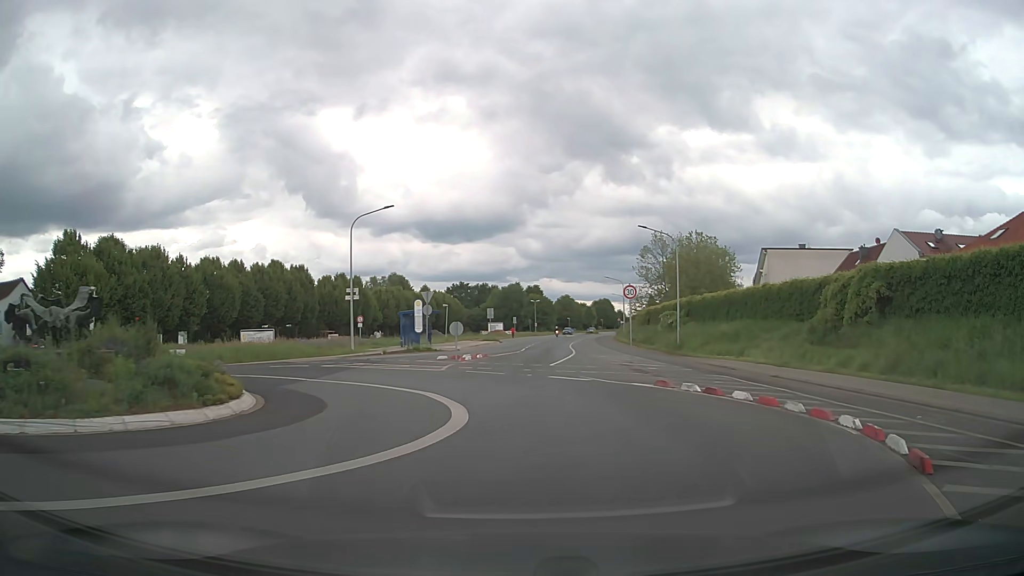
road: tertiary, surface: asphalt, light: Day
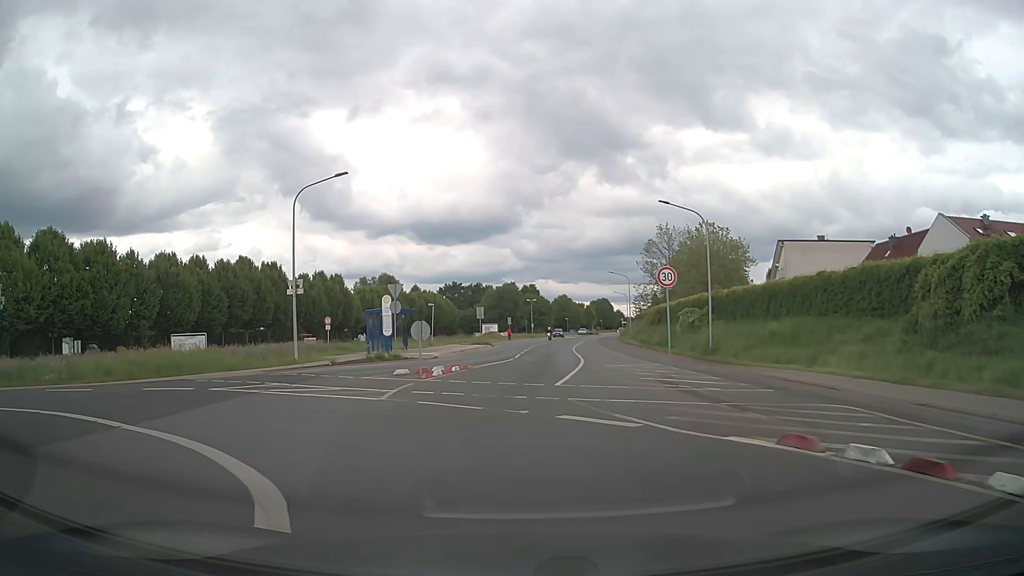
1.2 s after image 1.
(+0.2, +8.6) m; +1°
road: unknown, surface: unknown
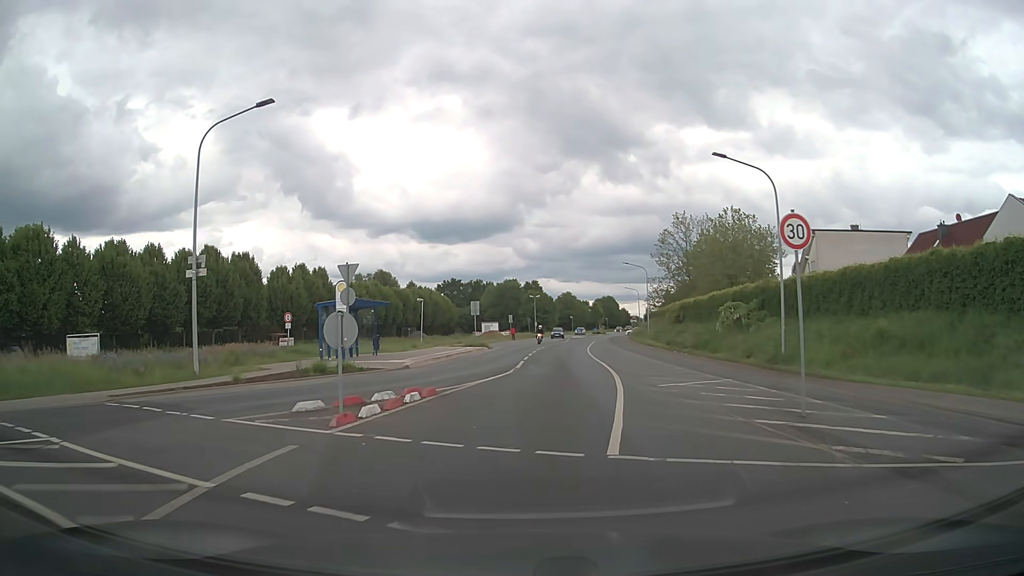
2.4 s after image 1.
(-0.1, +9.5) m; 0°
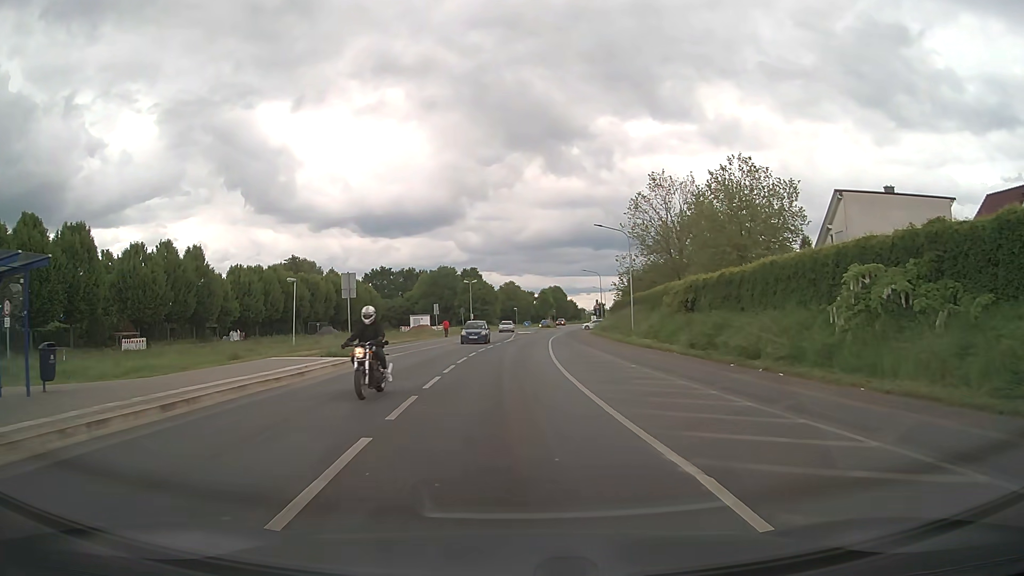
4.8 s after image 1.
(+1.2, +21.4) m; +5°
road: tertiary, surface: asphalt
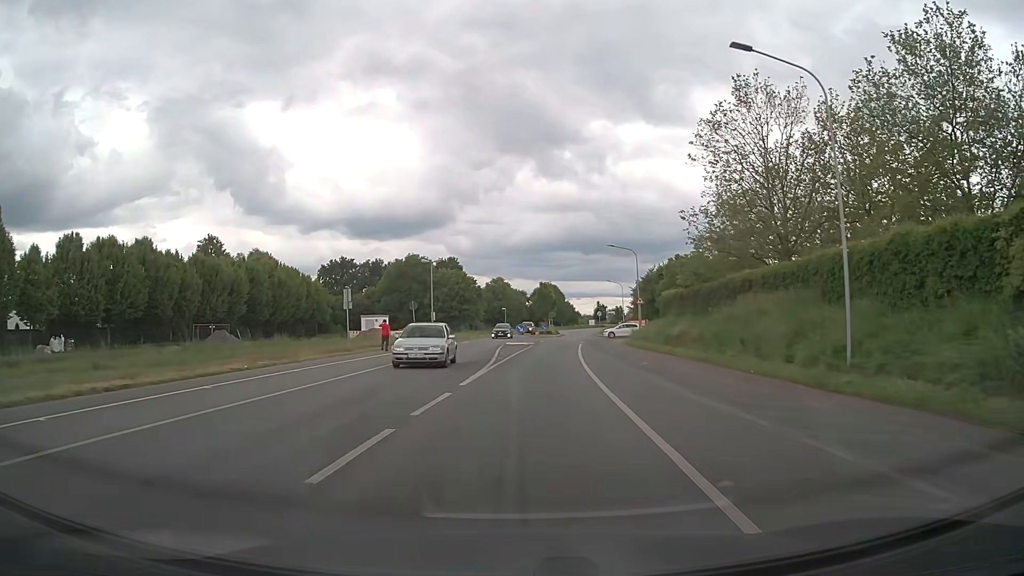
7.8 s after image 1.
(+0.1, +31.3) m; +1°
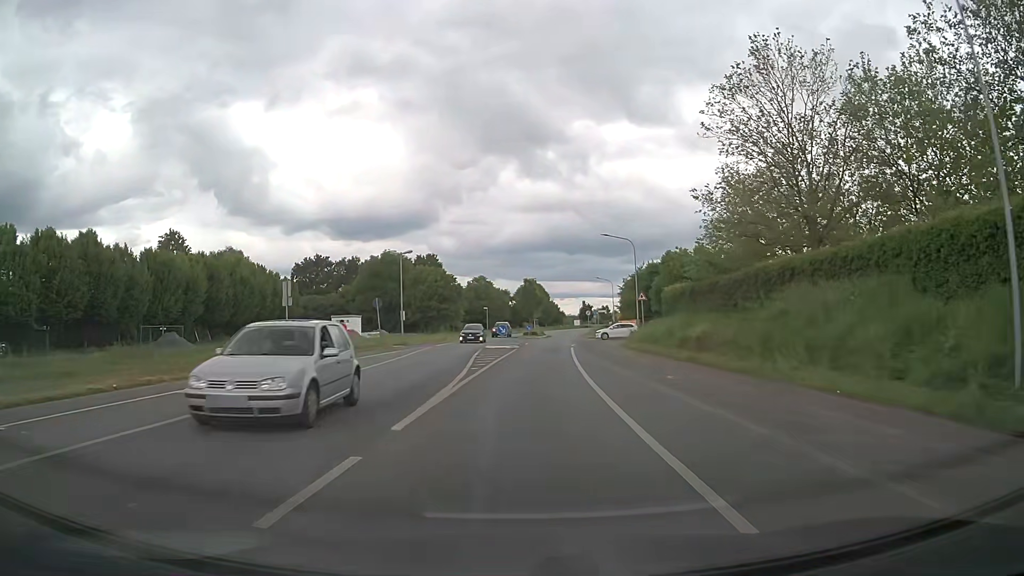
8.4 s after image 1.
(+0.1, +6.5) m; +2°
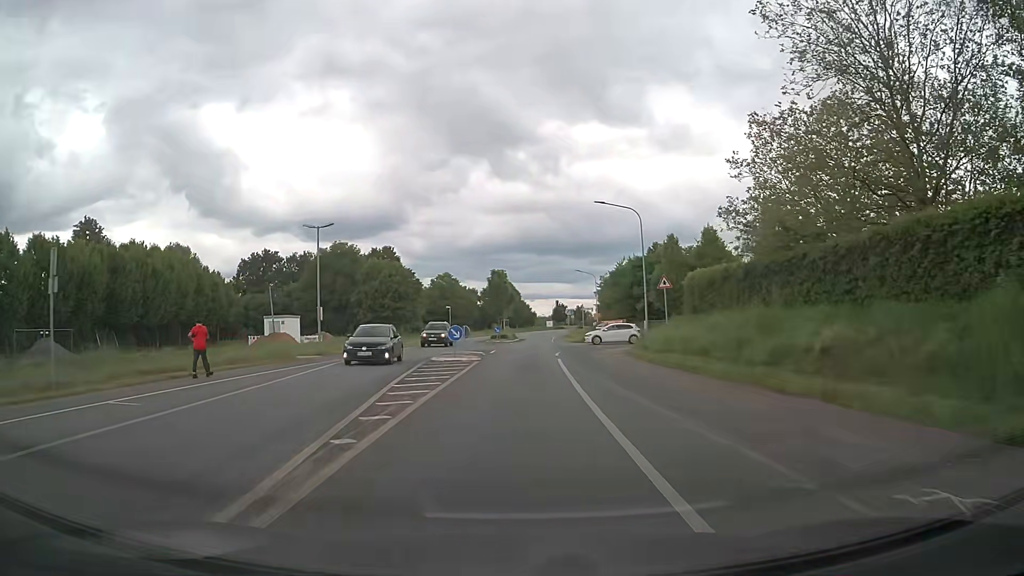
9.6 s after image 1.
(+0.3, +13.2) m; +3°
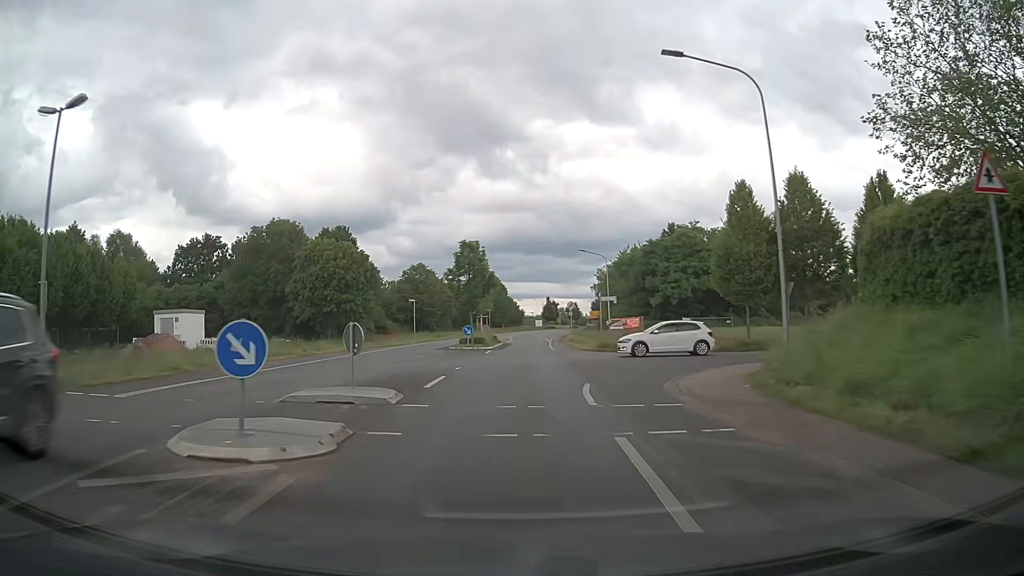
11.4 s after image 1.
(+0.2, +19.9) m; +1°
